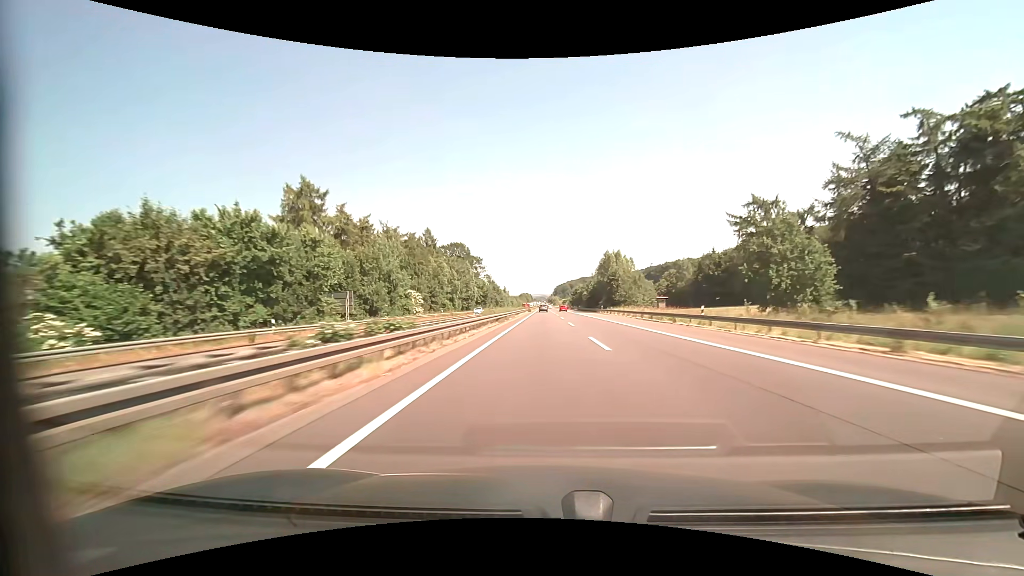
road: motorway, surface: asphalt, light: Day
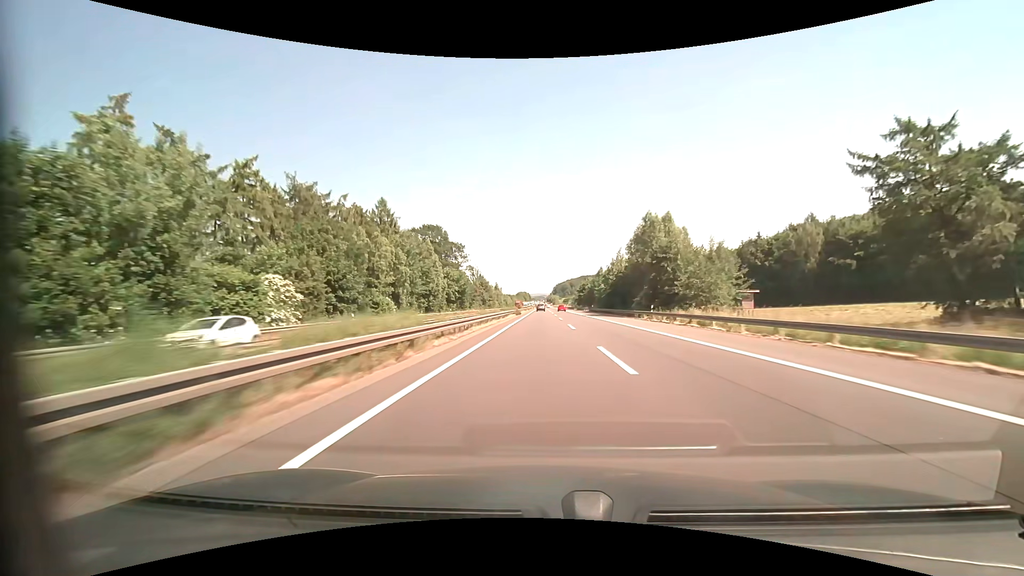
(0.0, +41.4) m; 0°
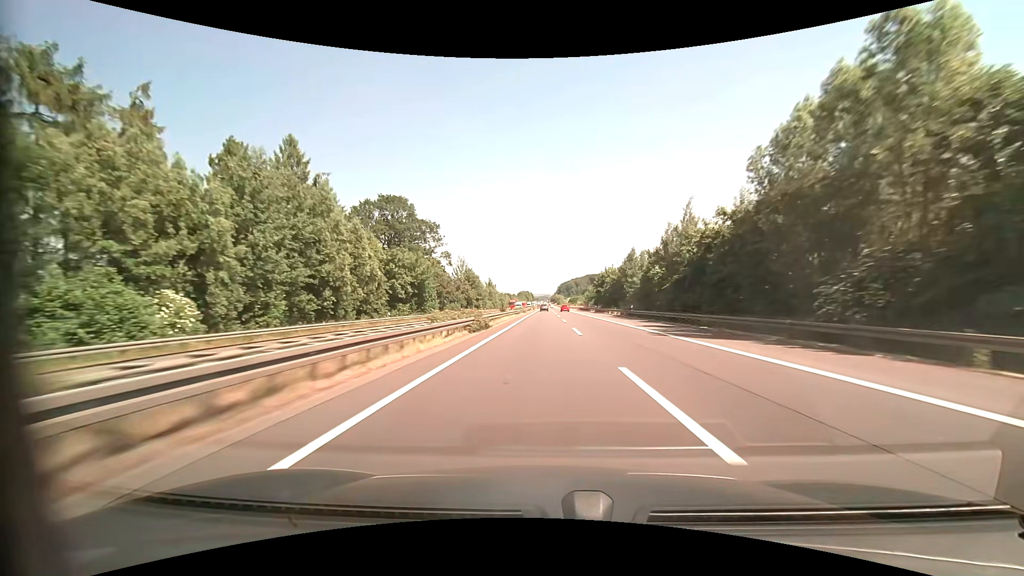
(-0.1, +41.4) m; 0°
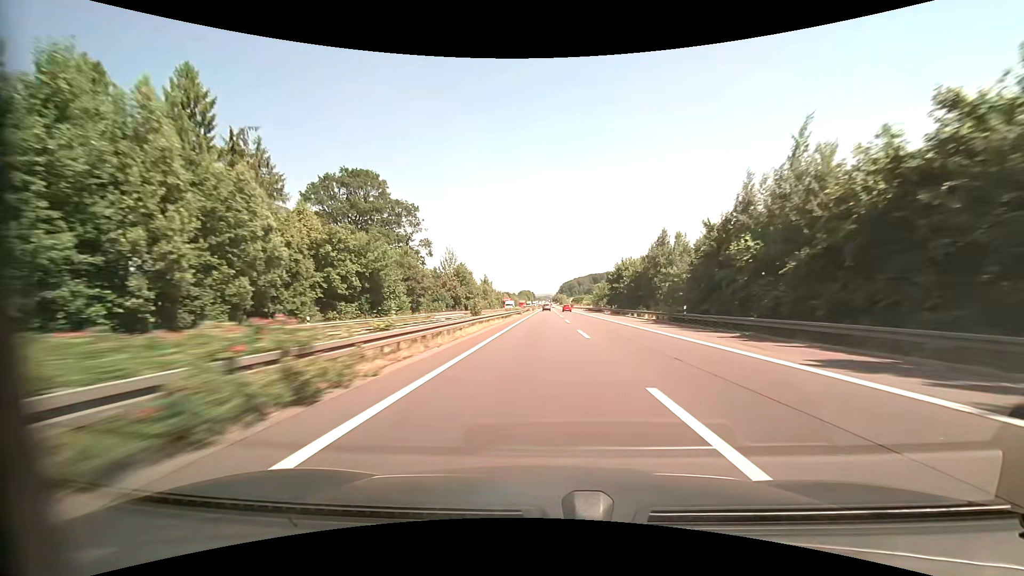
(-0.1, +20.7) m; 0°
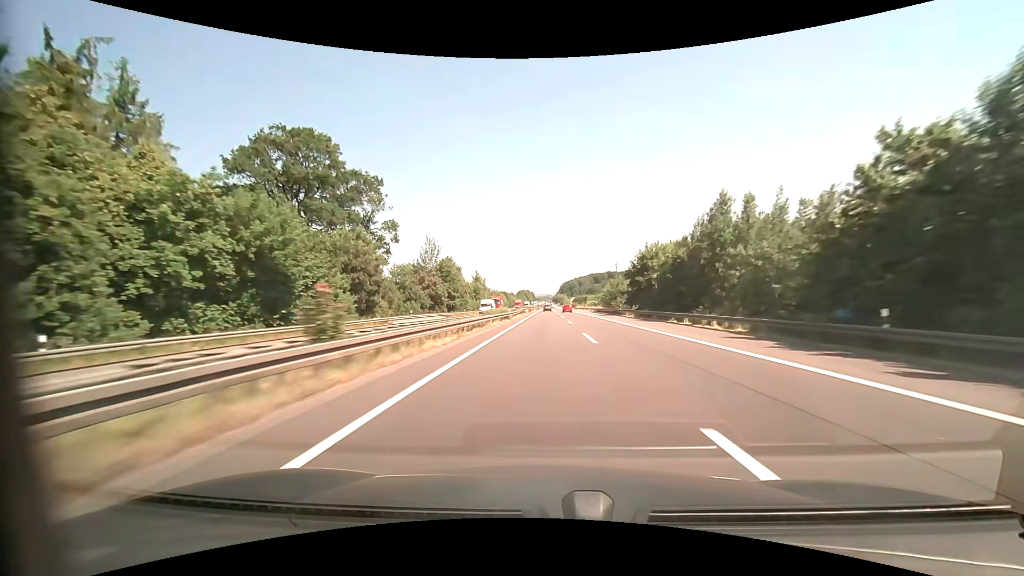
(-0.1, +20.7) m; 0°
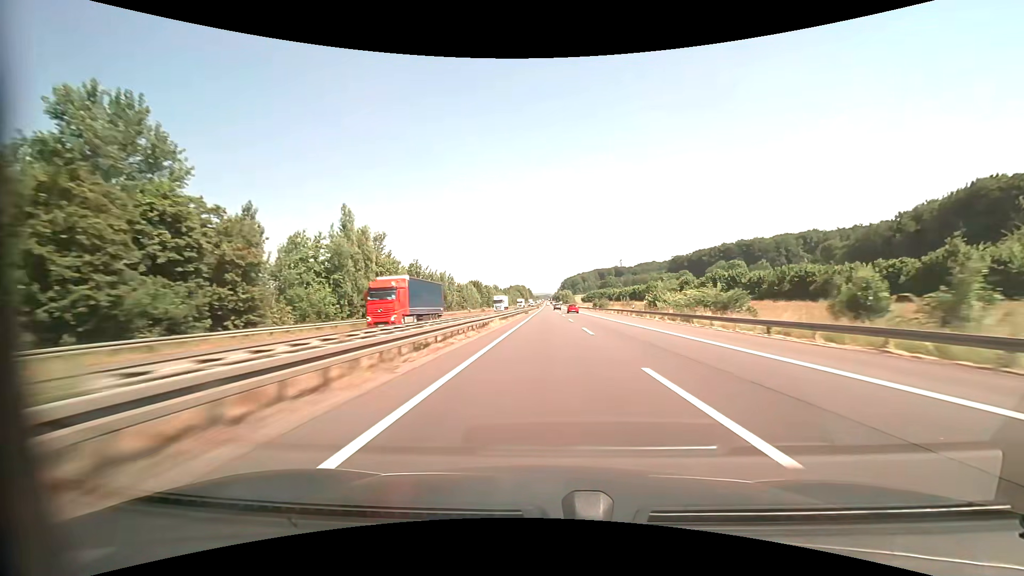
(+0.1, +103.5) m; 0°
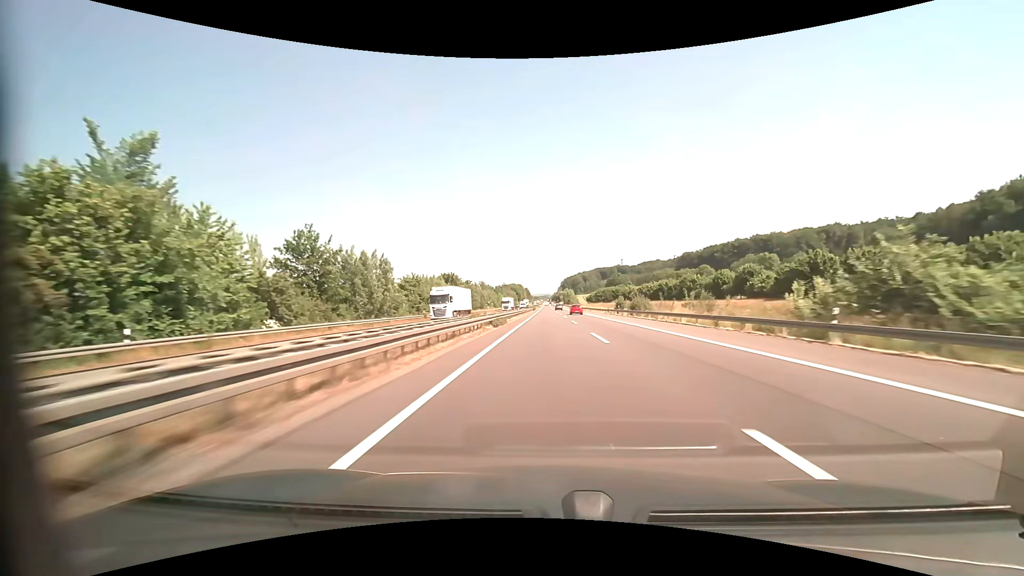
(0.0, +41.4) m; 0°
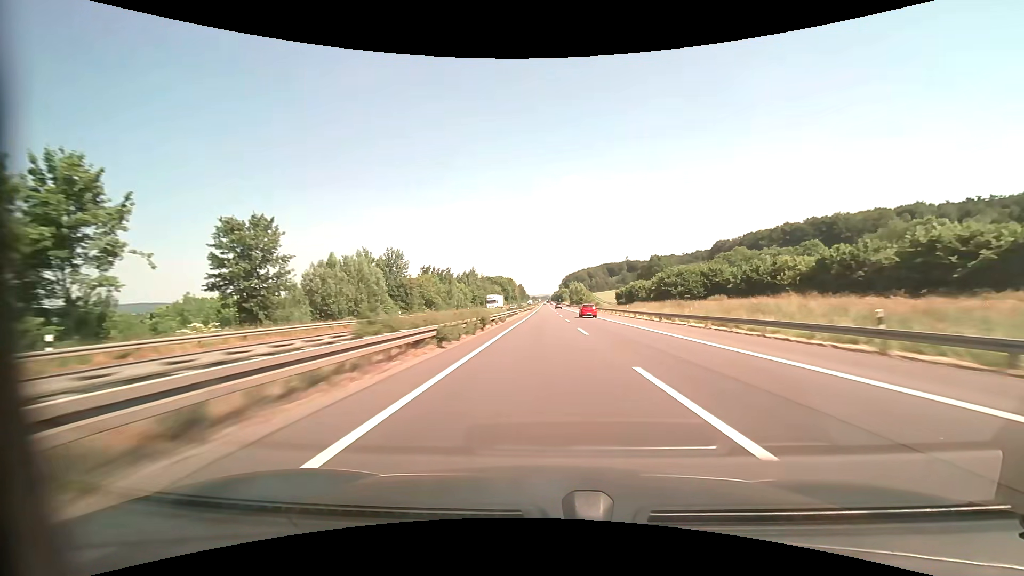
(+0.3, +103.4) m; 0°
(0, +10) (0, +20) (0, +30) (0, +40) (0, +50) (0, +60) (0, +70) (0, +80) (0, +90) (0, +100) m
